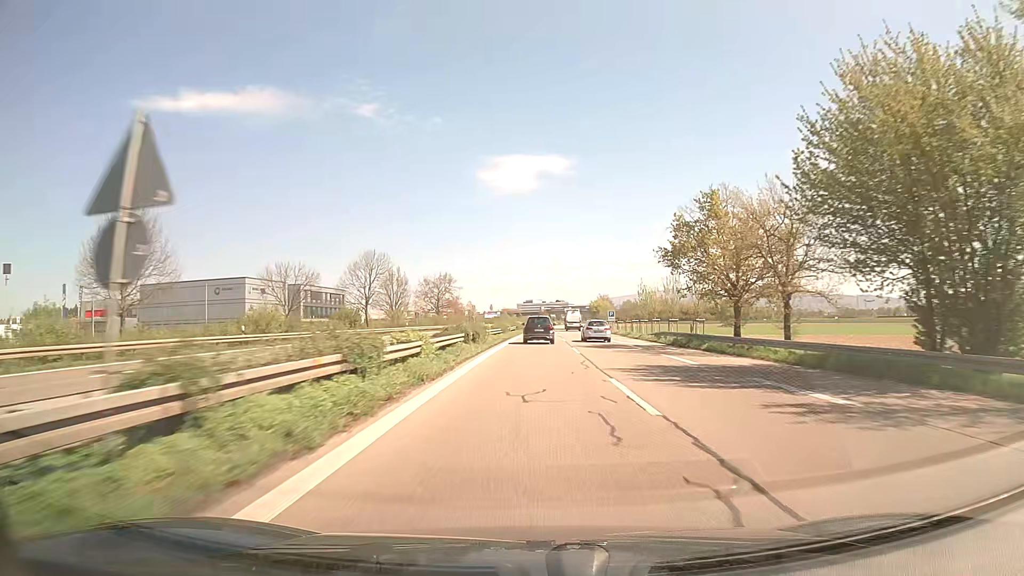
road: trunk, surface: asphalt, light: Day
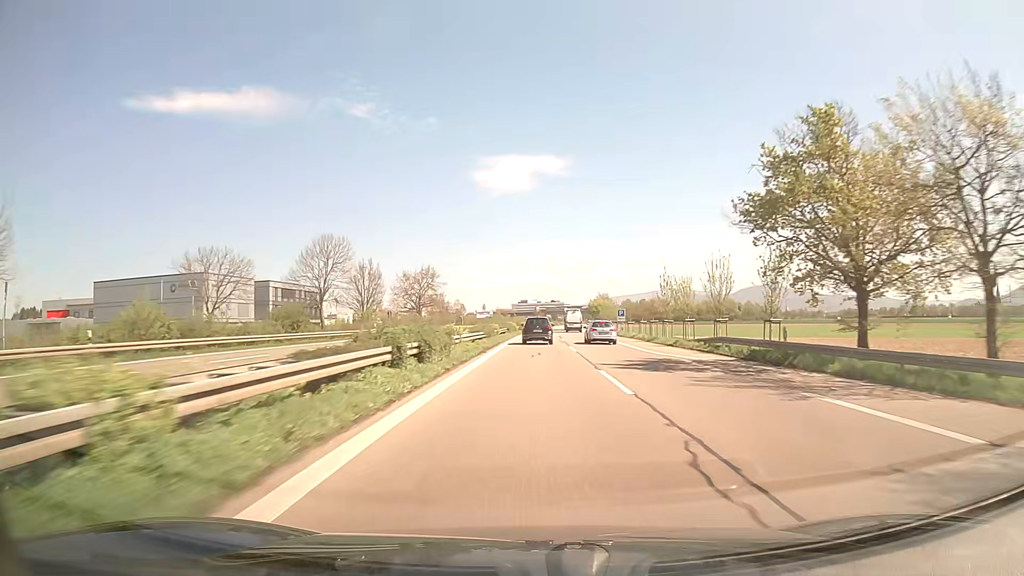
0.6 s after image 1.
(+0.1, +15.5) m; +1°
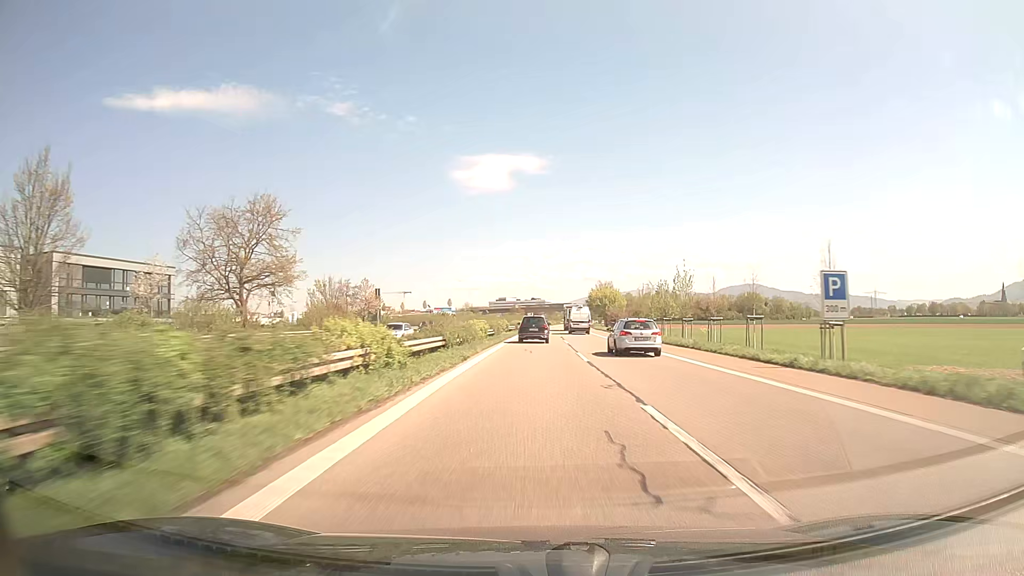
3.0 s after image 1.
(+0.7, +62.8) m; +2°
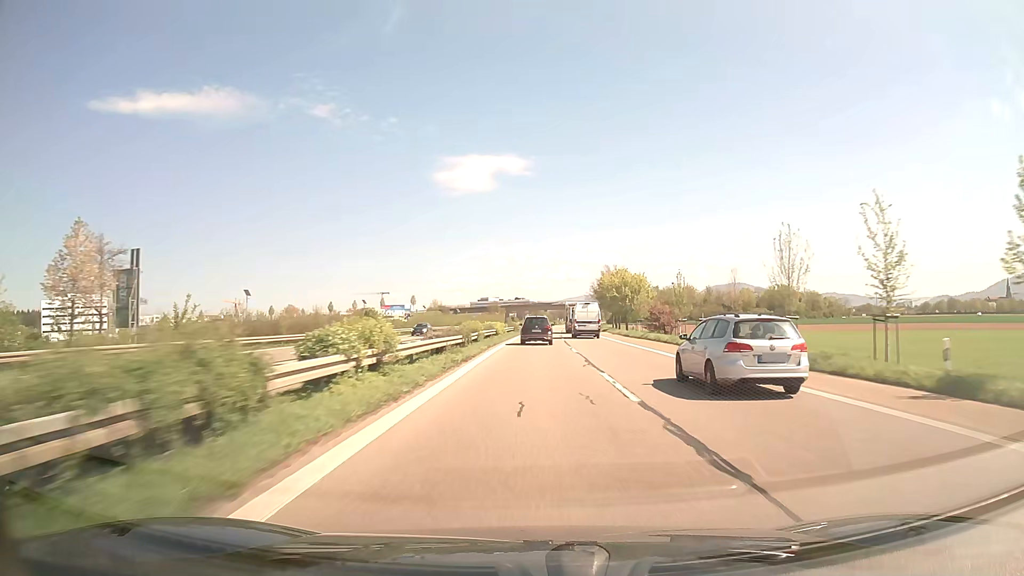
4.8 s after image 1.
(+0.6, +47.7) m; +1°
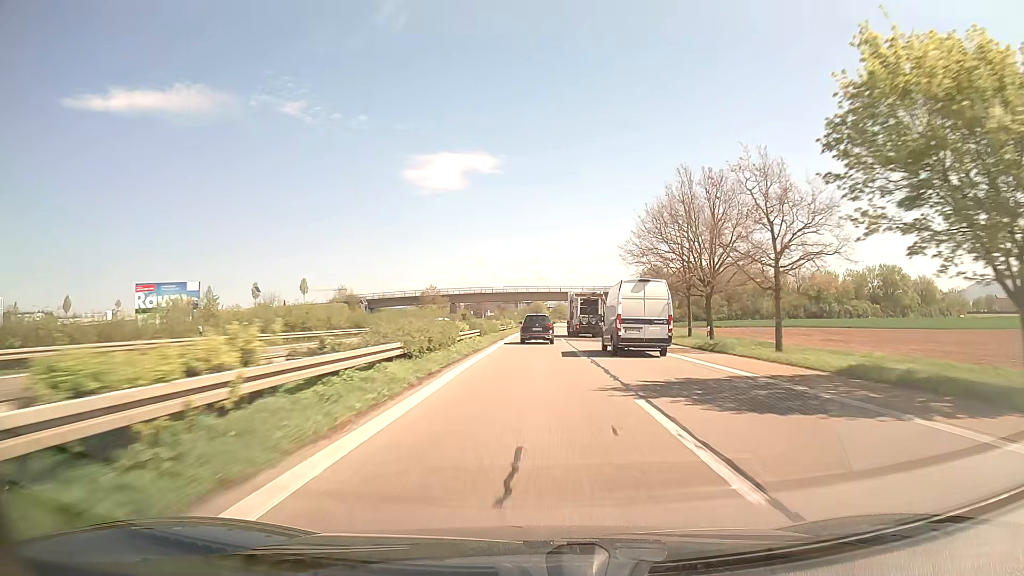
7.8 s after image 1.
(+1.7, +79.6) m; +2°
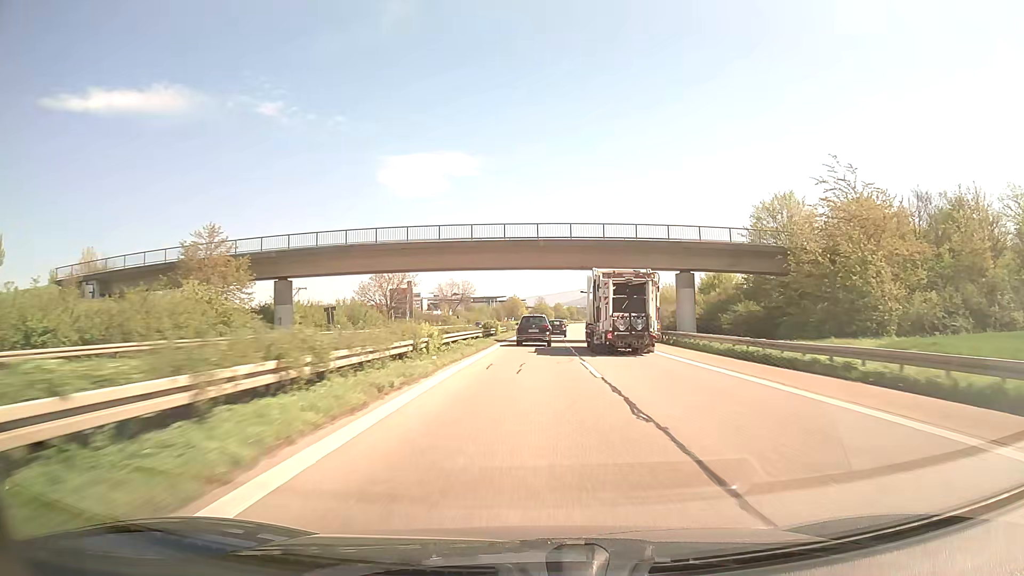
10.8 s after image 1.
(+1.5, +79.4) m; +2°
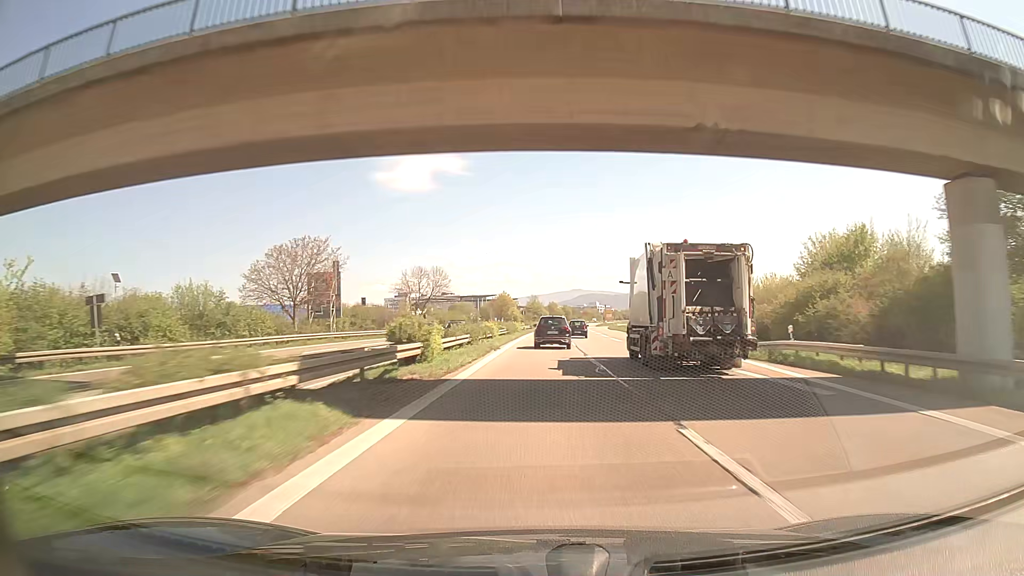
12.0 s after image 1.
(+0.1, +32.0) m; +1°
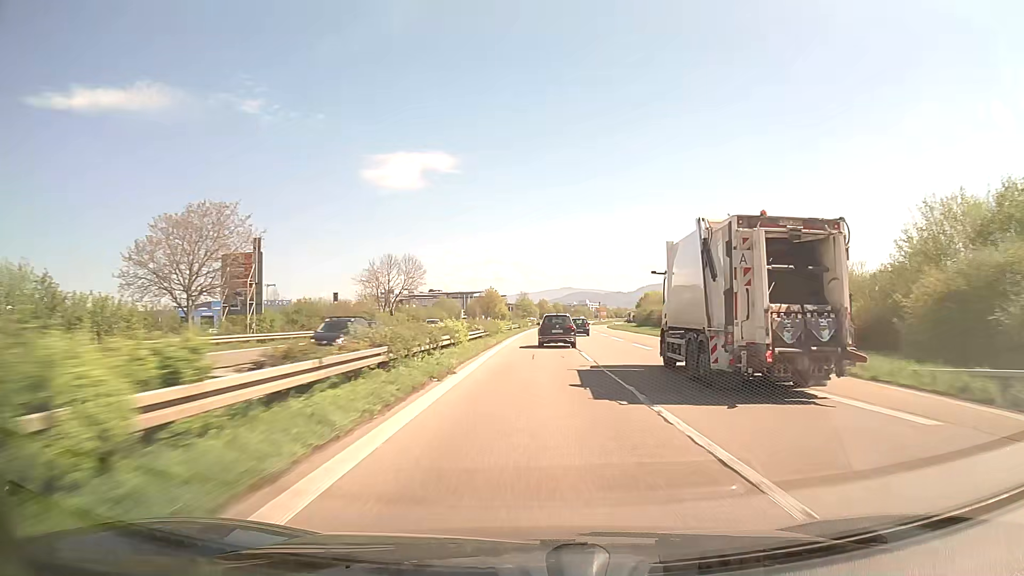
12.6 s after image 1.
(+0.1, +16.0) m; +1°
(0, +10) (0, +20) (0, +30) (+1, +40) (+1, +50) (+2, +60) (+2, +70) (+3, +80) (+4, +90) (+4, +100) m
